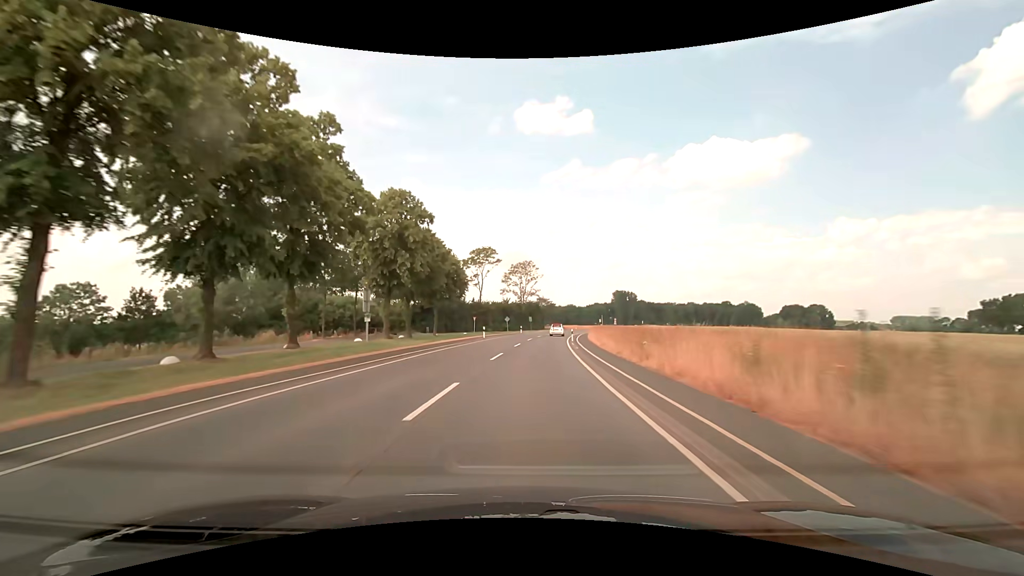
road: secondary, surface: asphalt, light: Day
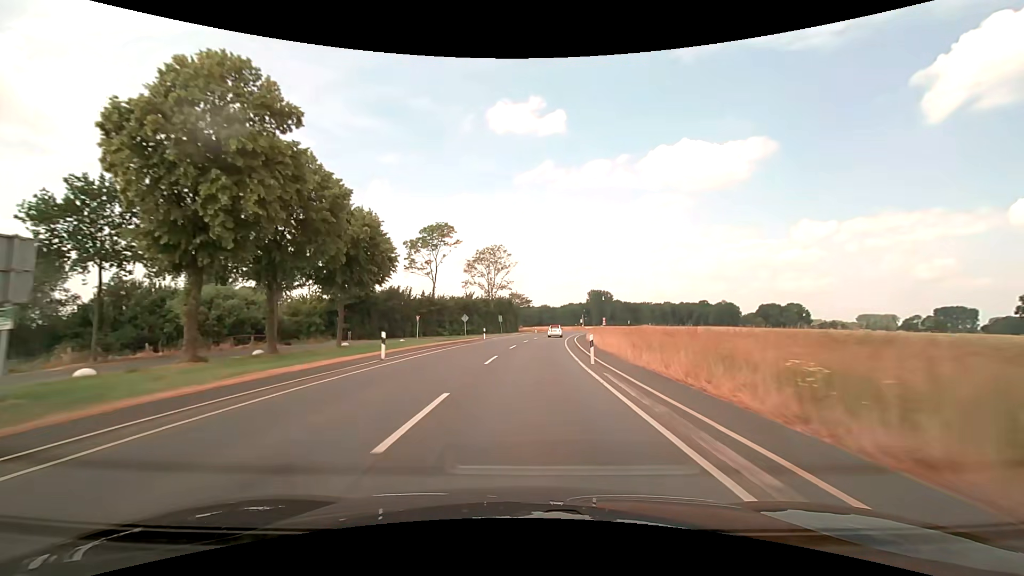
(+0.7, +25.7) m; +3°
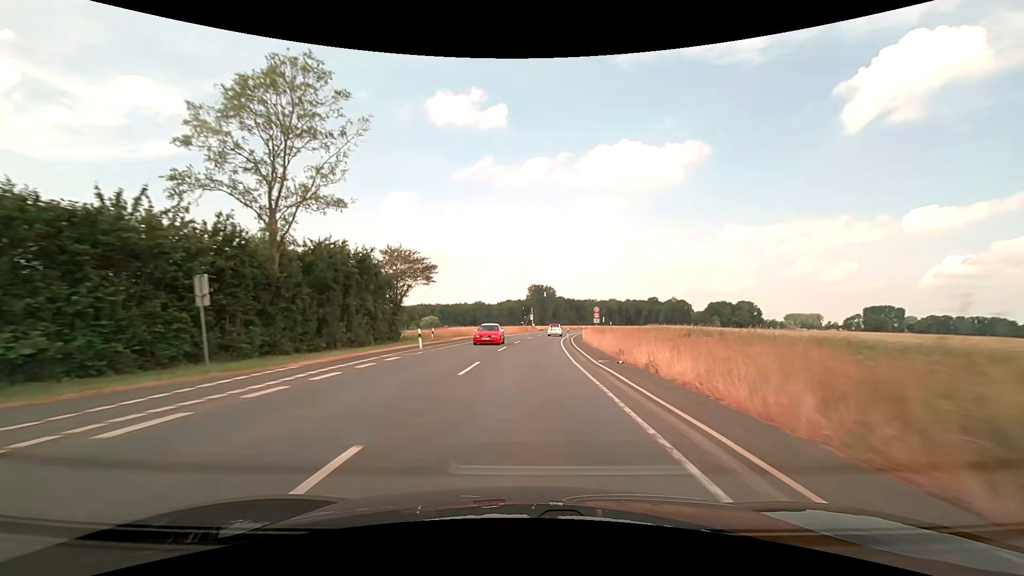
(+4.0, +64.0) m; +7°
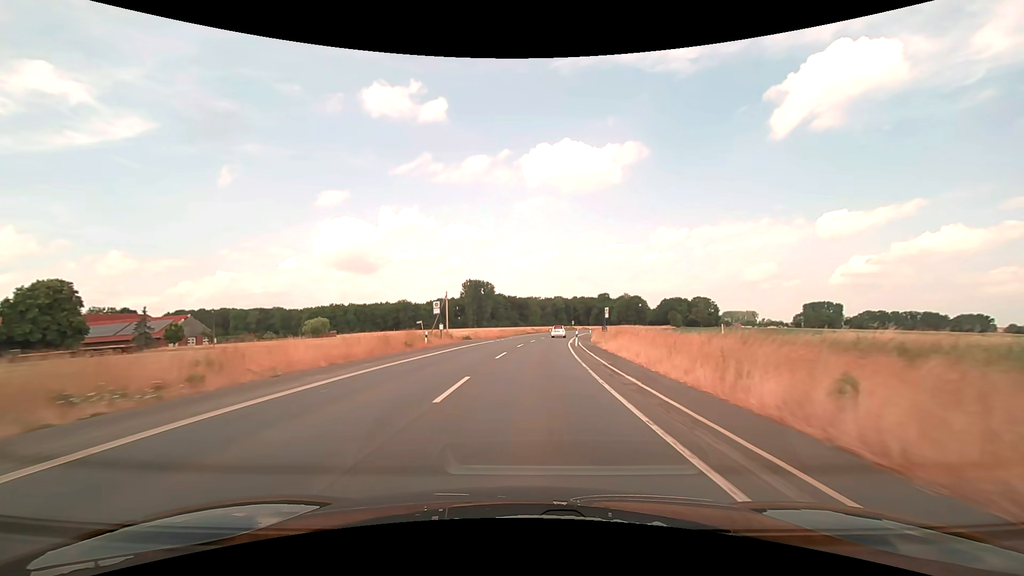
(+3.7, +64.1) m; +7°
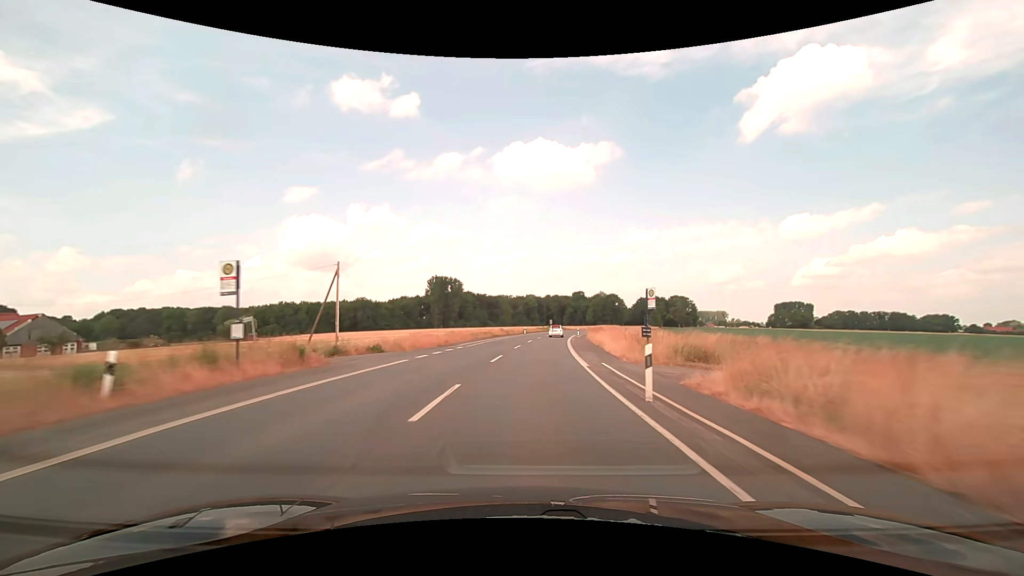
(+0.8, +25.7) m; +3°
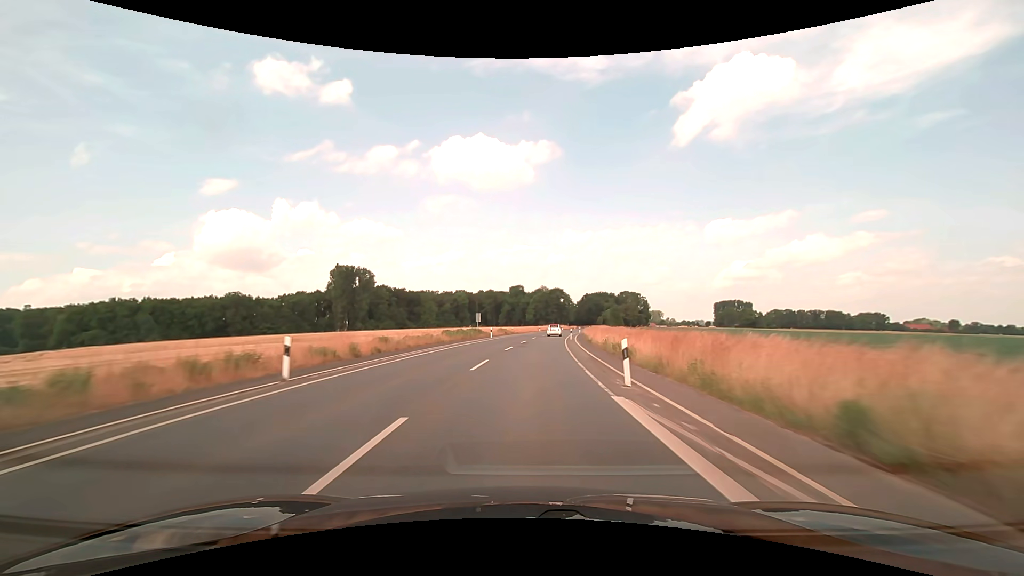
(+4.3, +64.1) m; +8°
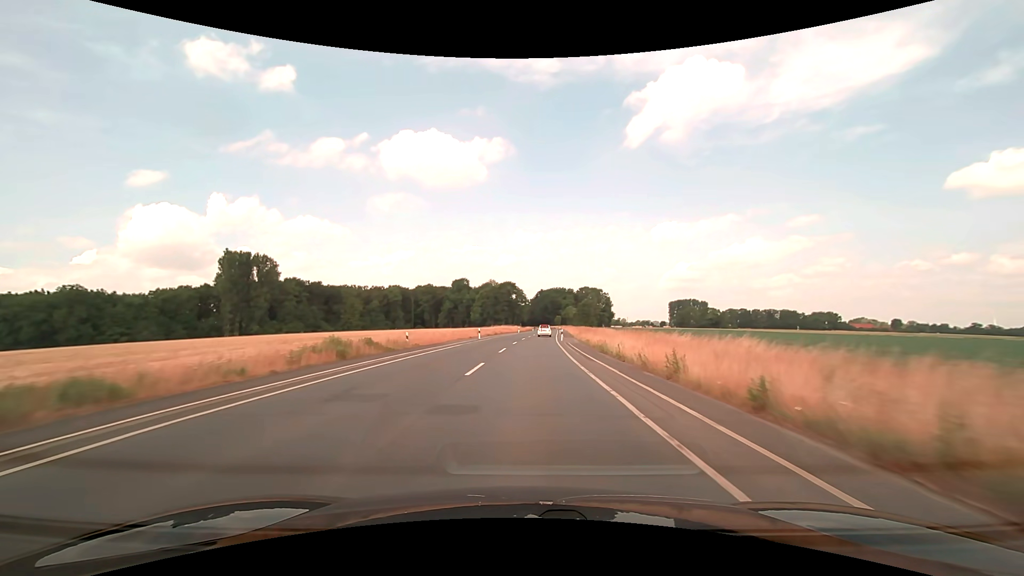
(+2.3, +51.3) m; +6°
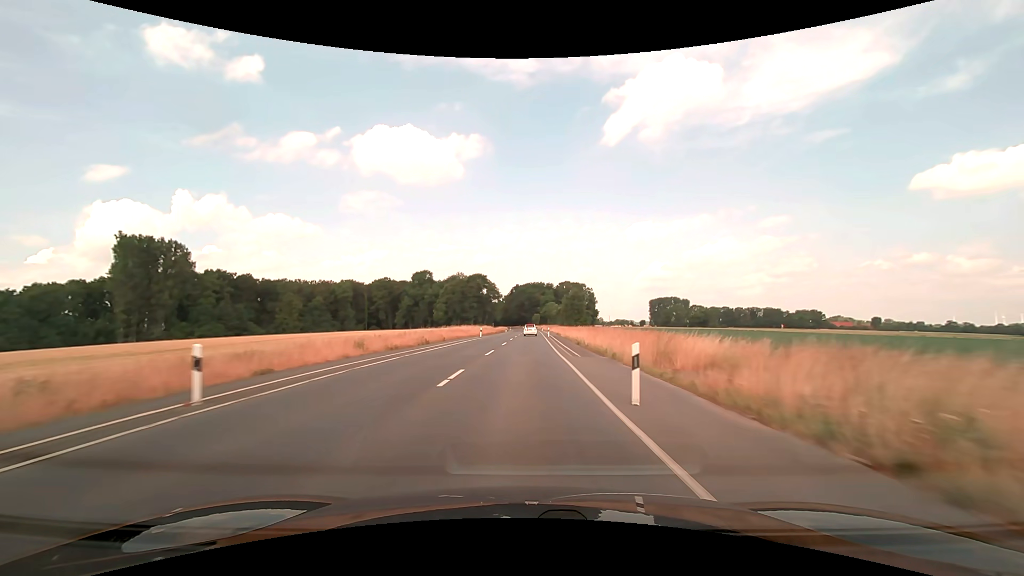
(+1.2, +38.5) m; +3°
(0, +10) (0, +20) (0, +30) (0, +40) (+1, +50) (+1, +60) (+1, +70) (+1, +80) (+2, +90) (+2, +100) m
